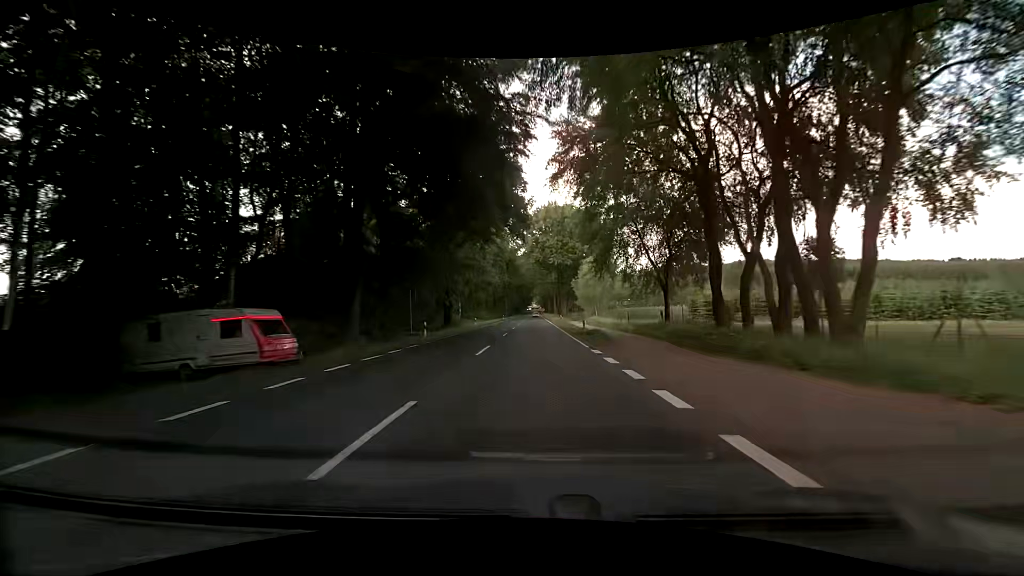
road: primary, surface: asphalt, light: Day
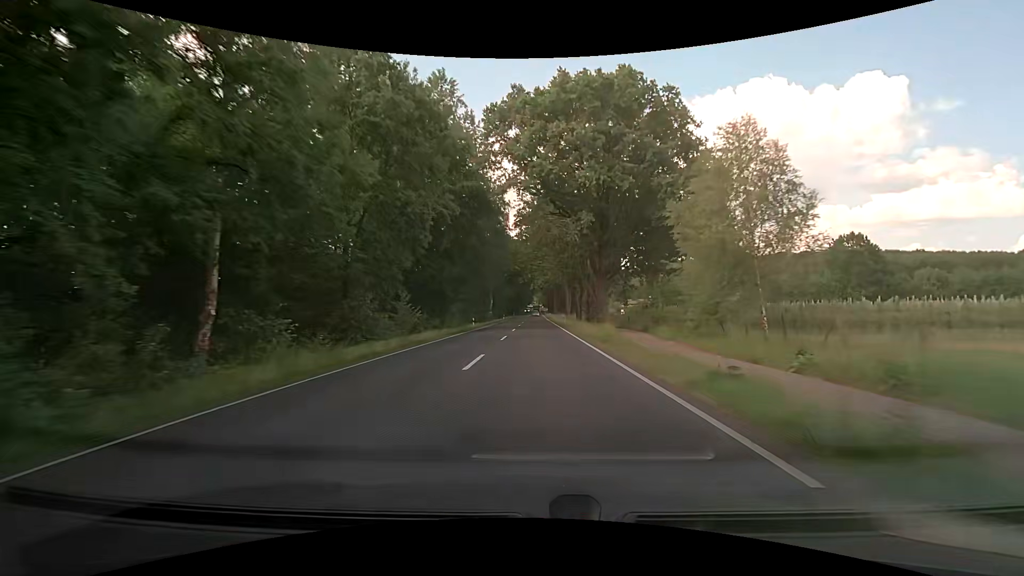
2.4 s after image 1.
(+0.1, +53.2) m; 0°
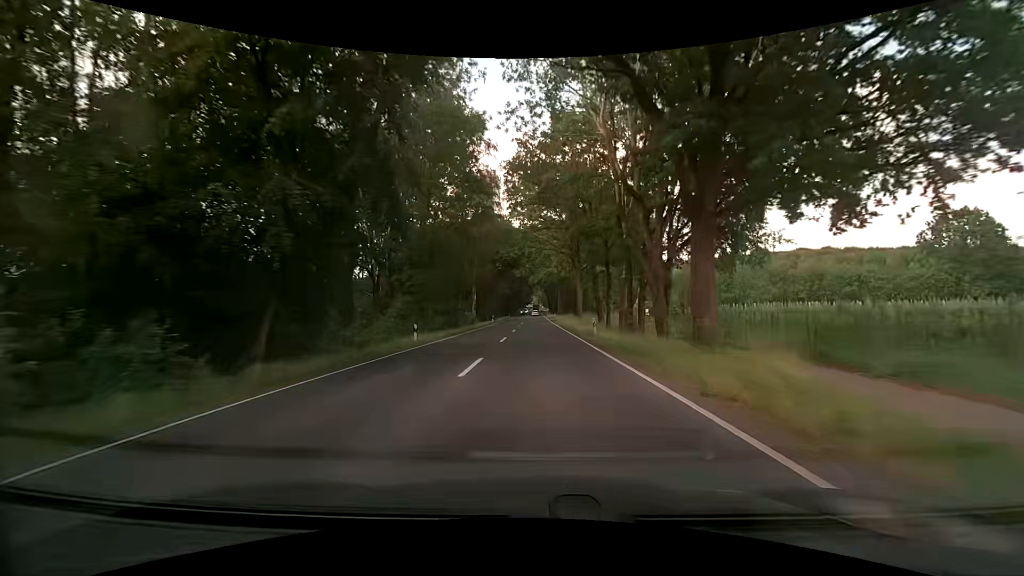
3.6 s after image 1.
(0.0, +25.7) m; 0°
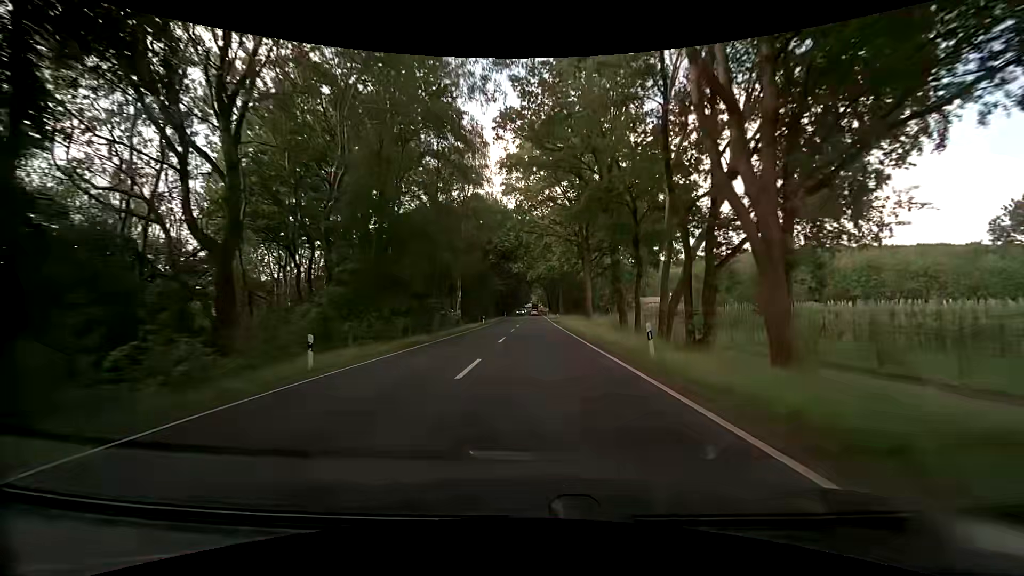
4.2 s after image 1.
(0.0, +12.6) m; 0°
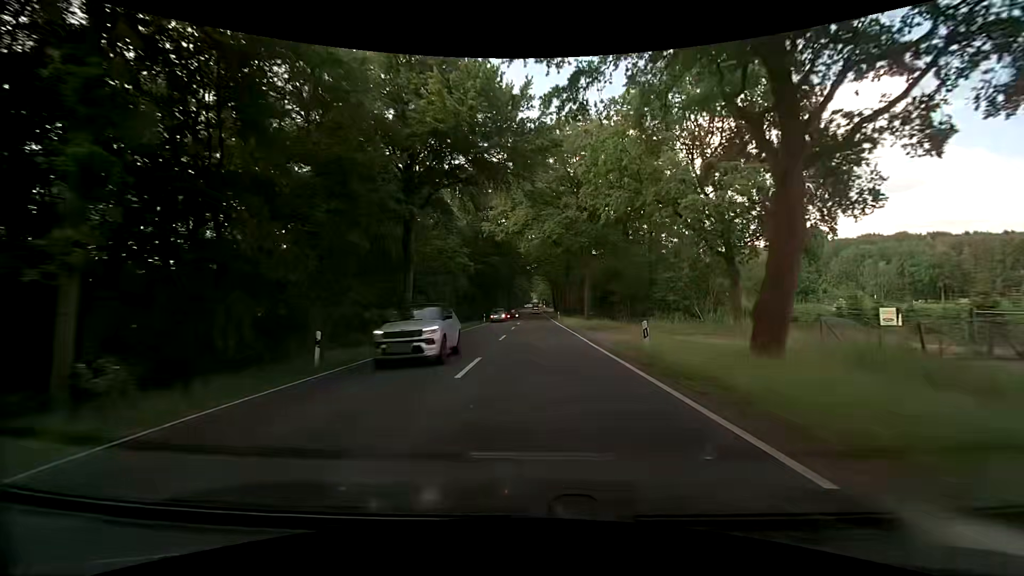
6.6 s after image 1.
(+0.2, +49.2) m; 0°
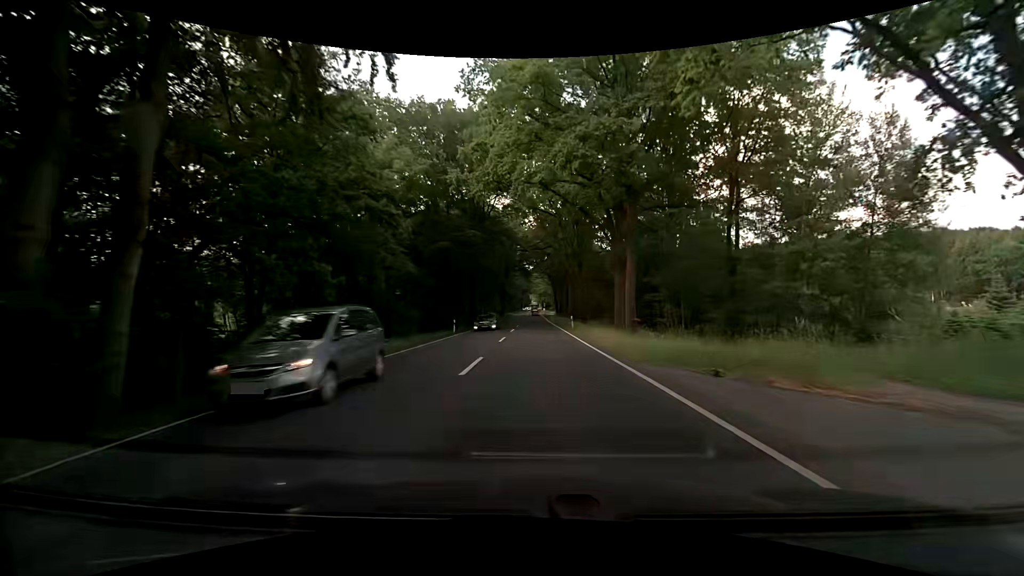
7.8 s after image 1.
(+0.1, +23.6) m; 0°
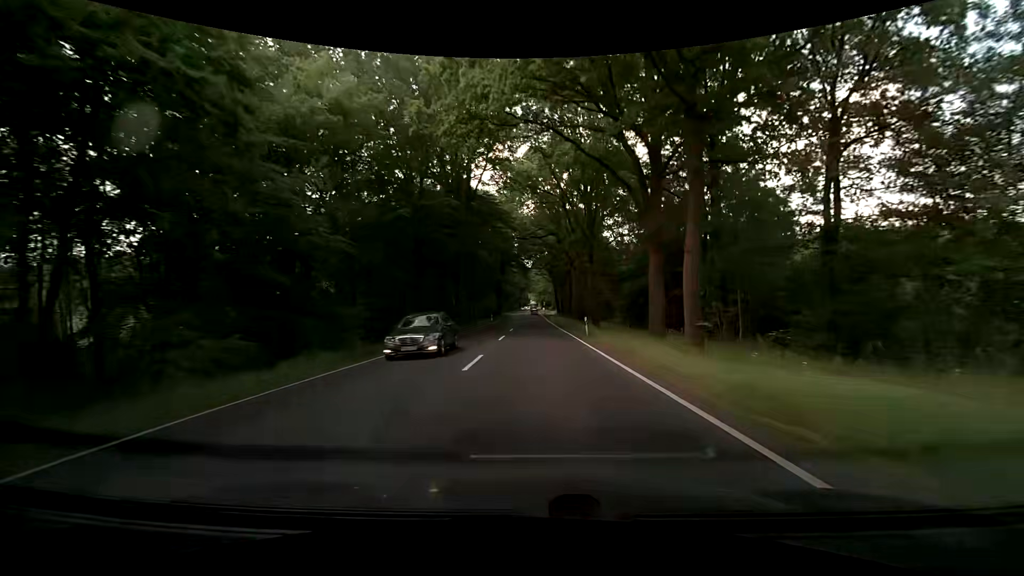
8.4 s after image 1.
(0.0, +11.5) m; 0°
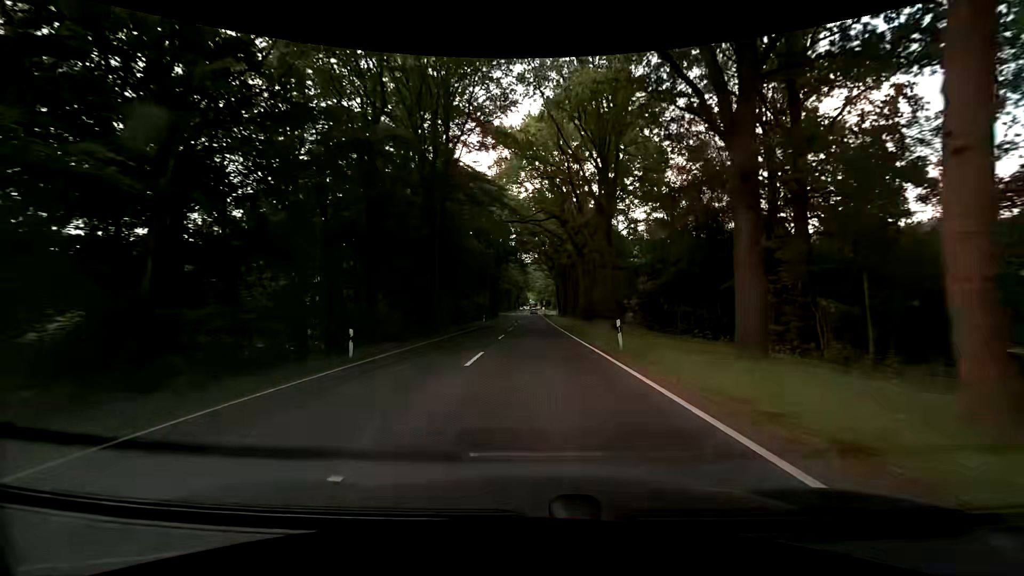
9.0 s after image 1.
(0.0, +11.3) m; 0°
(0, +10) (0, +20) (0, +30) (0, +40) (0, +50) (0, +60) (0, +70) (0, +80) (0, +90) (0, +100) m
